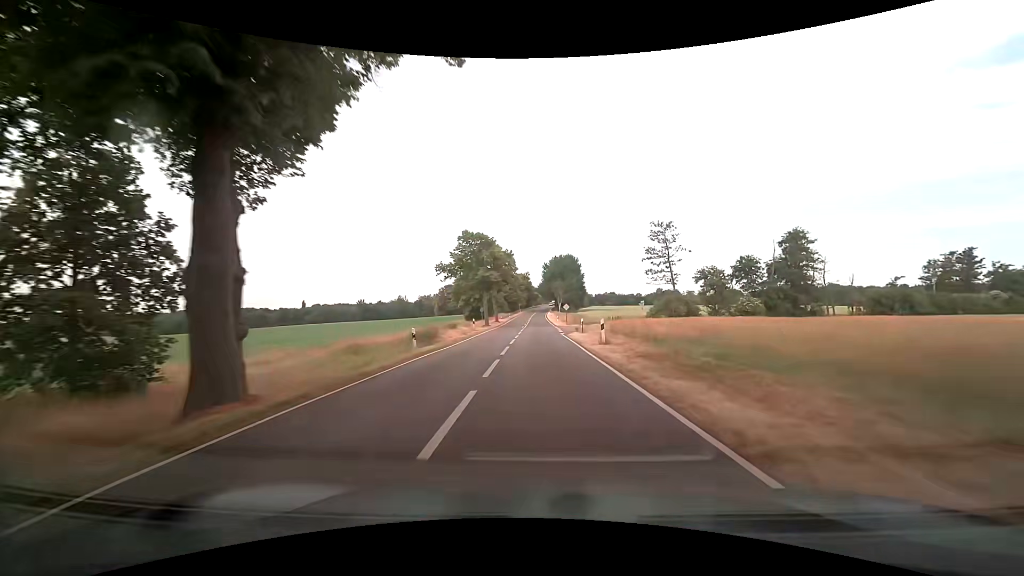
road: tertiary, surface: asphalt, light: Day
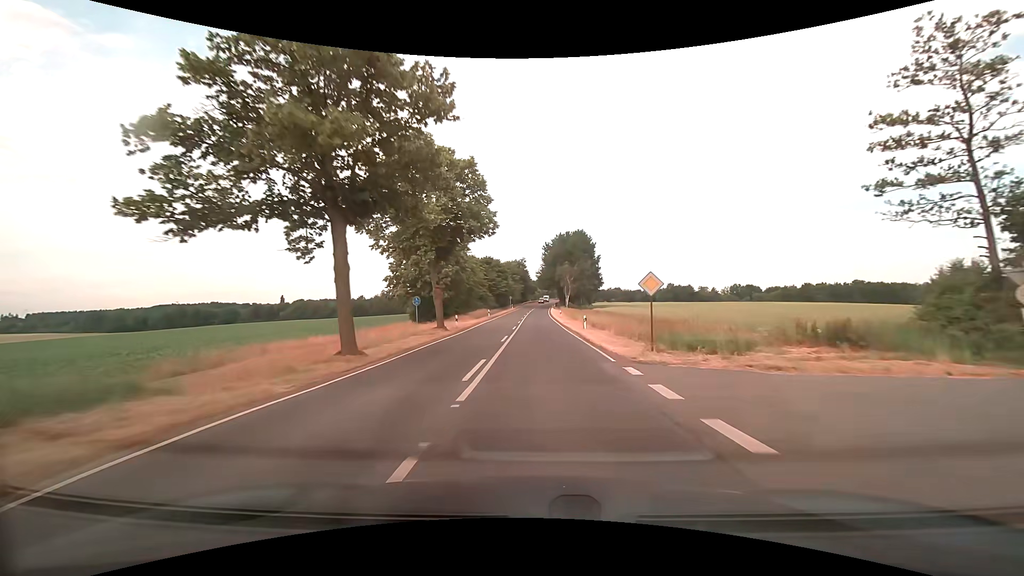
(+0.2, +45.5) m; 0°
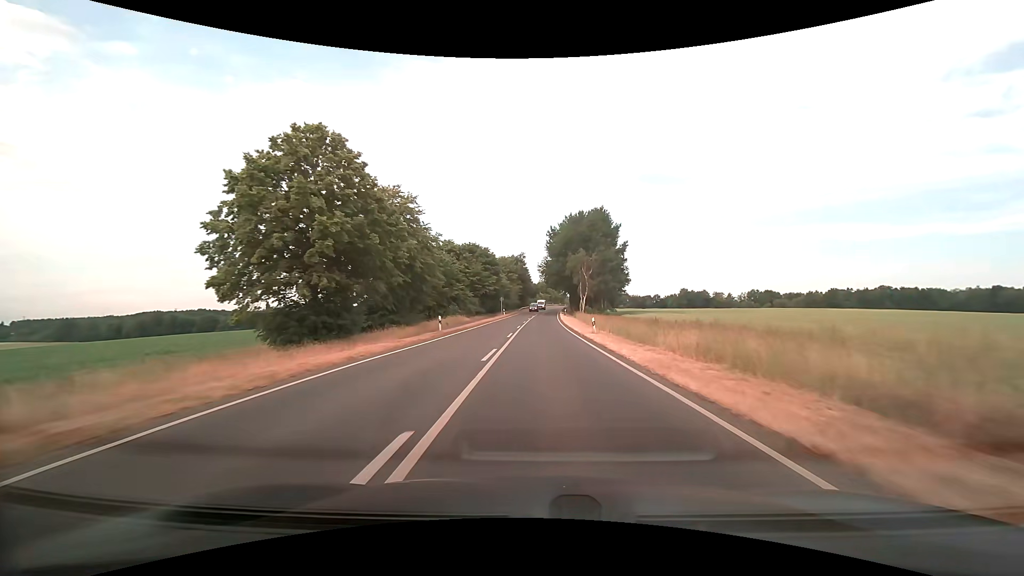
(0.0, +33.6) m; 0°
